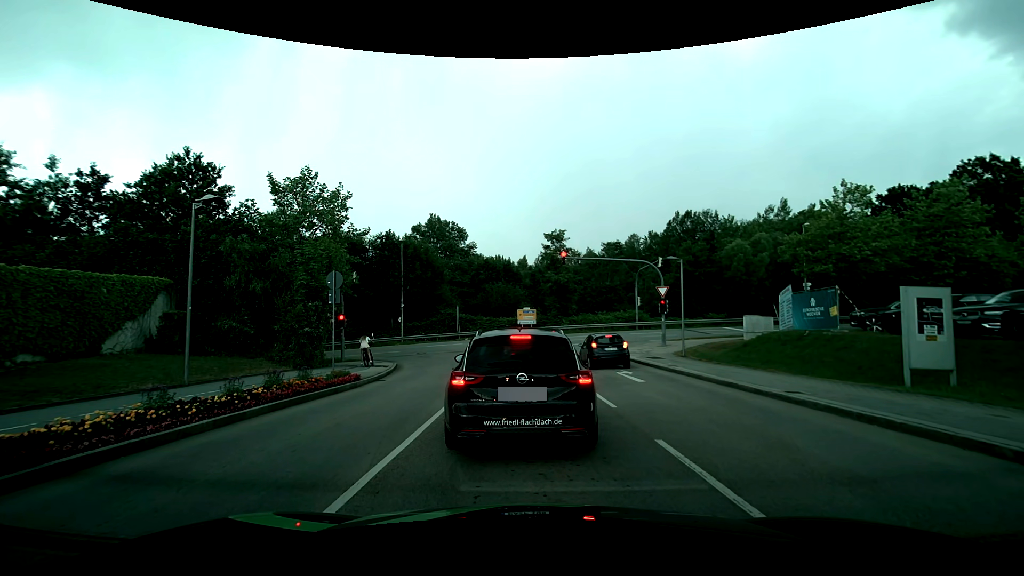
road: residential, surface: asphalt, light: Day
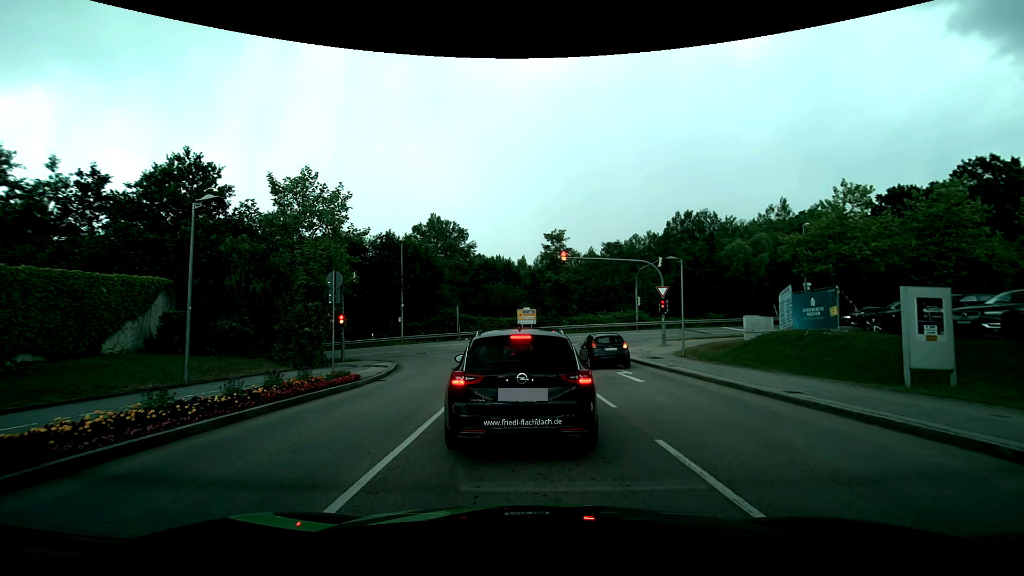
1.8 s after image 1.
(0.0, 0.0) m; 0°
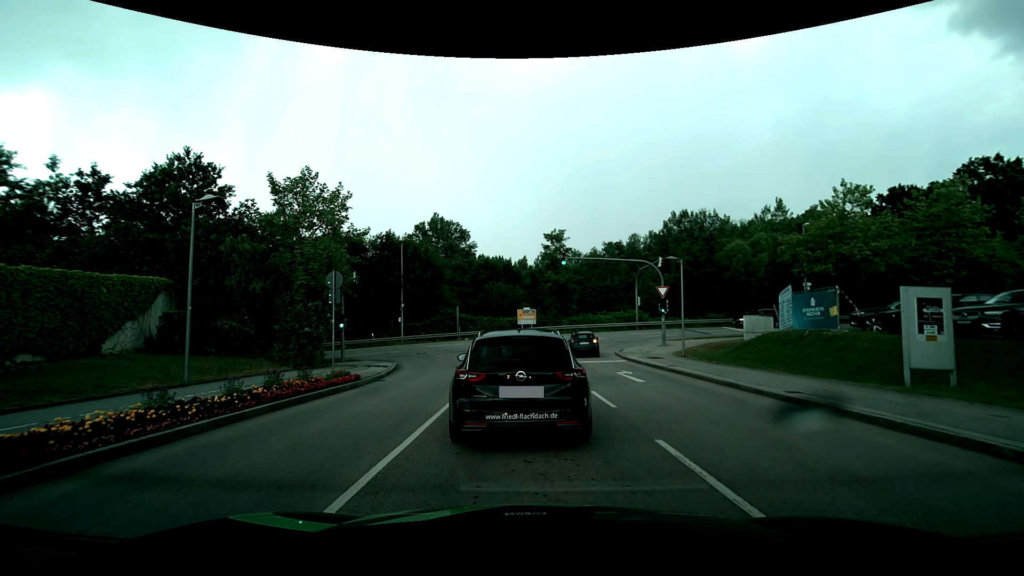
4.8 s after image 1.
(0.0, 0.0) m; 0°
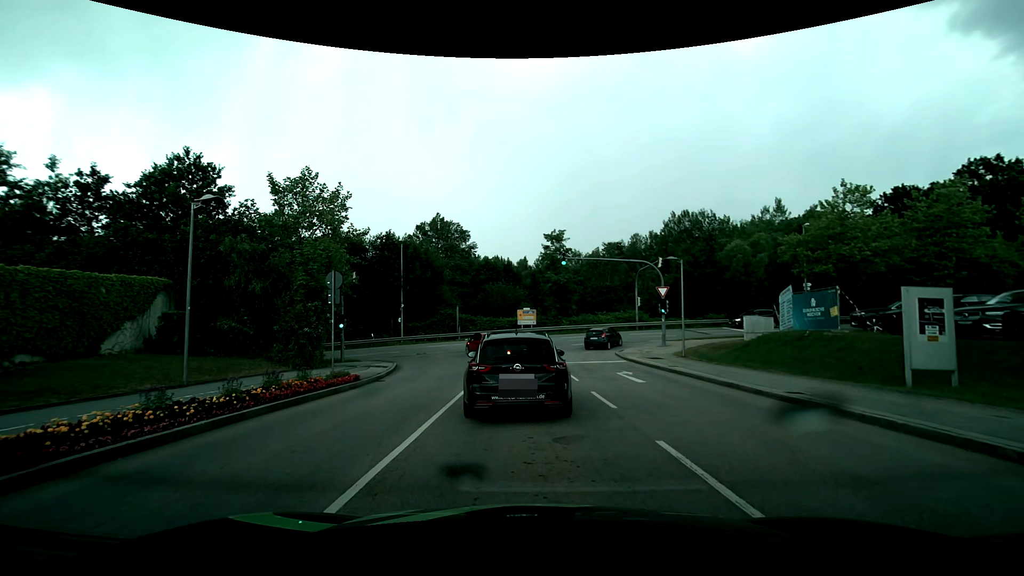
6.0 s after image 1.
(0.0, 0.0) m; 0°
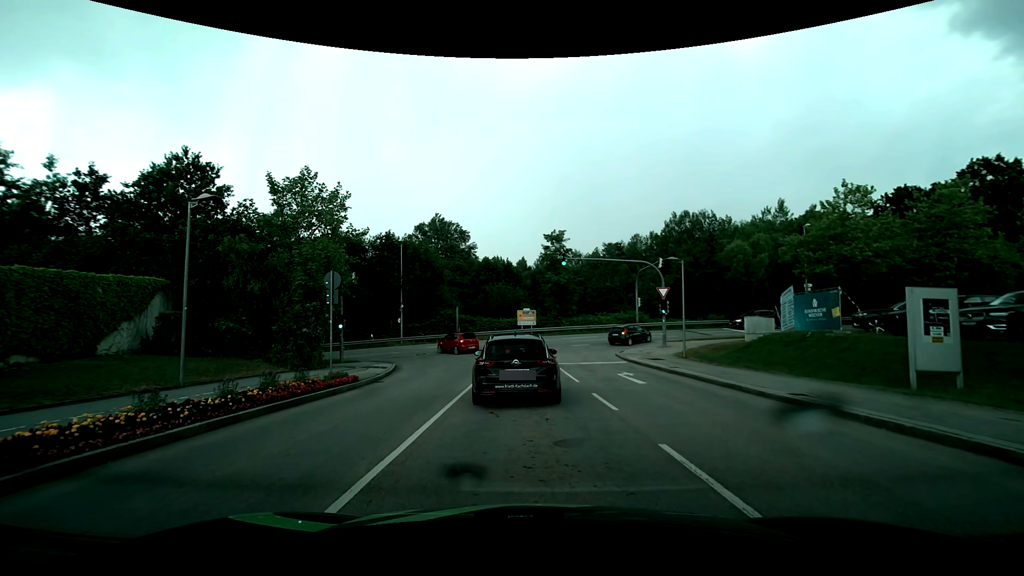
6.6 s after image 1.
(0.0, +0.1) m; 0°
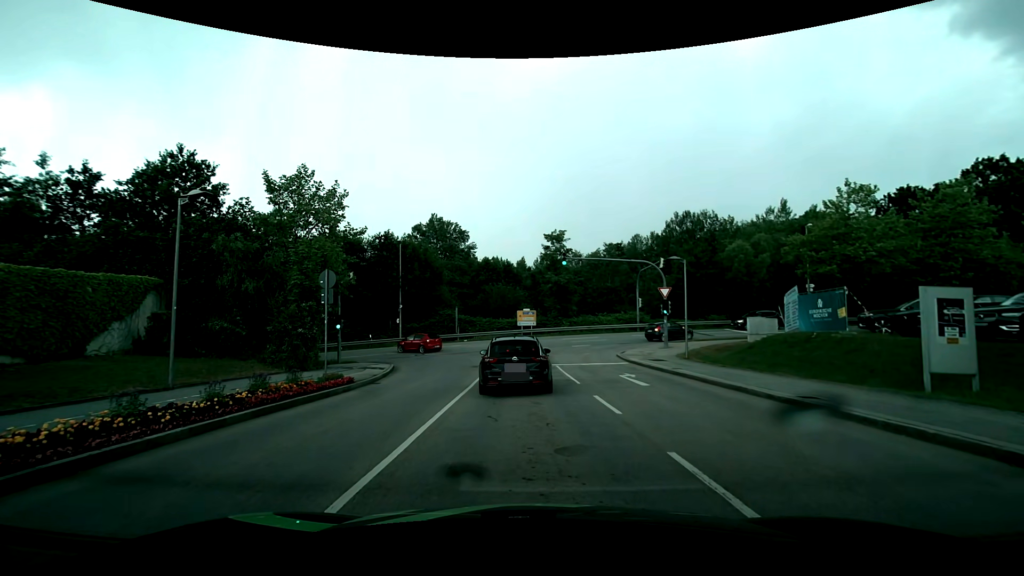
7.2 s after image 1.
(0.0, +0.4) m; 0°
